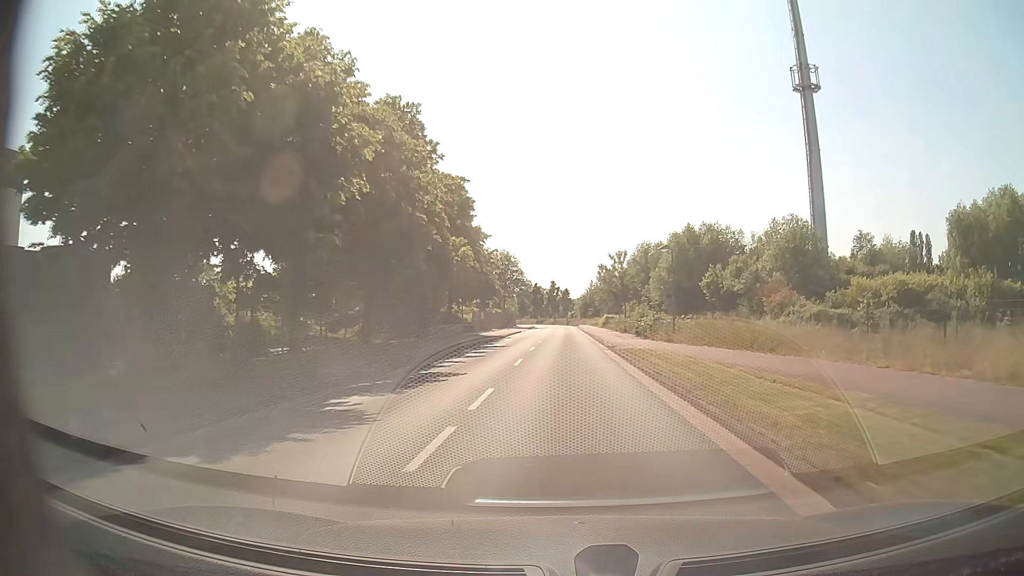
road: tertiary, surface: asphalt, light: Day
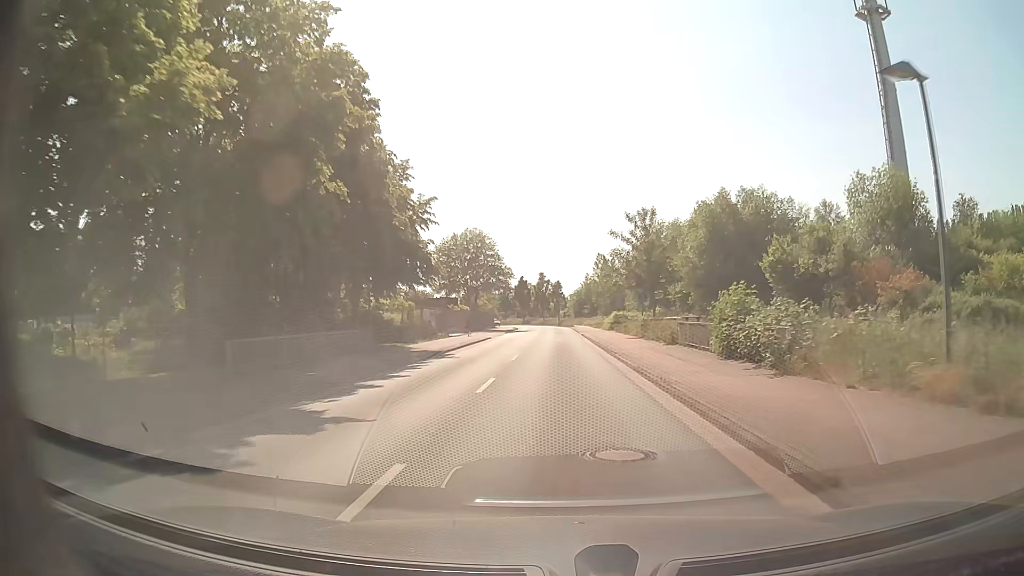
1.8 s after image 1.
(+0.3, +24.7) m; +1°
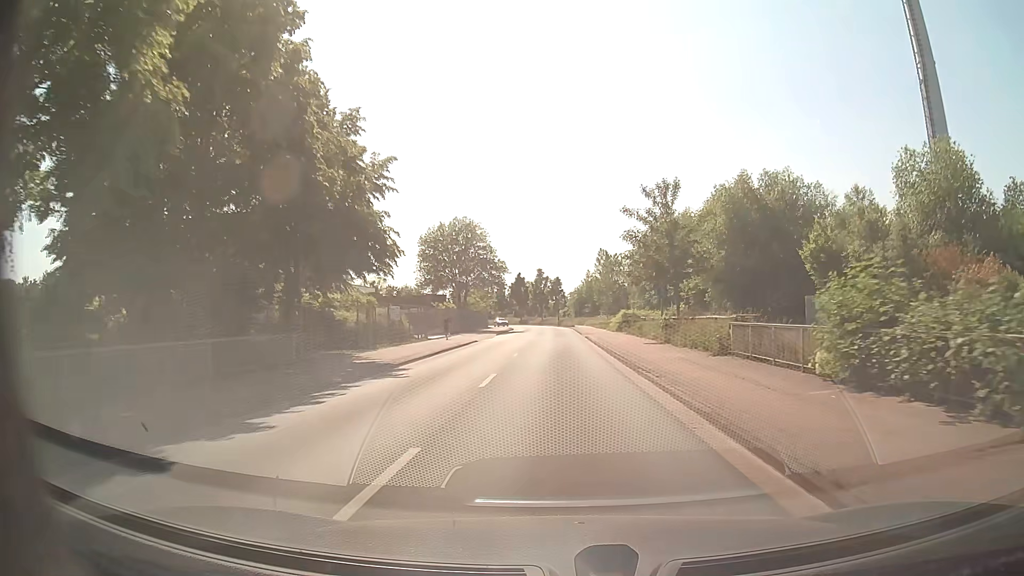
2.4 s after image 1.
(0.0, +8.2) m; 0°
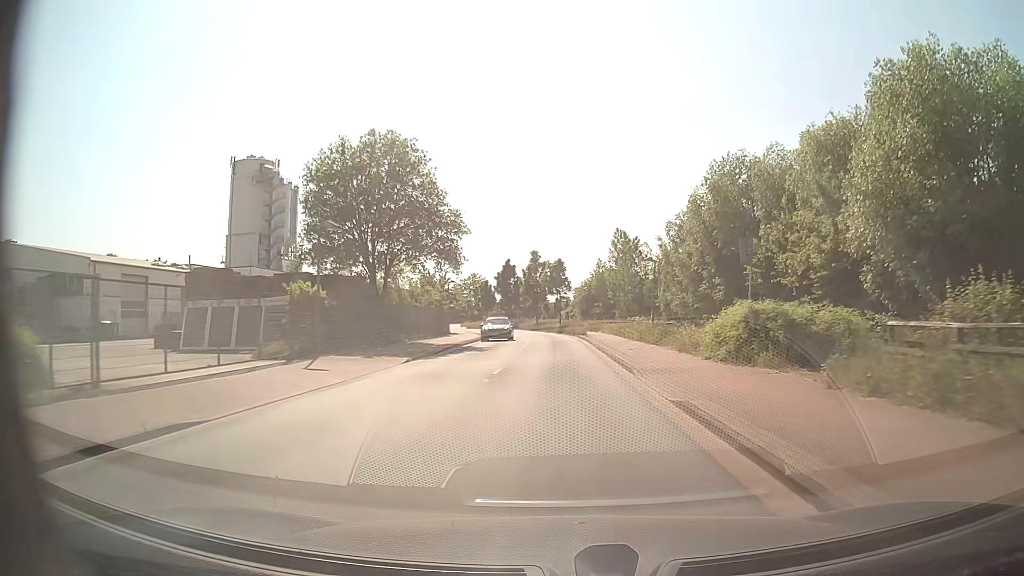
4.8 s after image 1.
(+0.2, +32.9) m; 0°
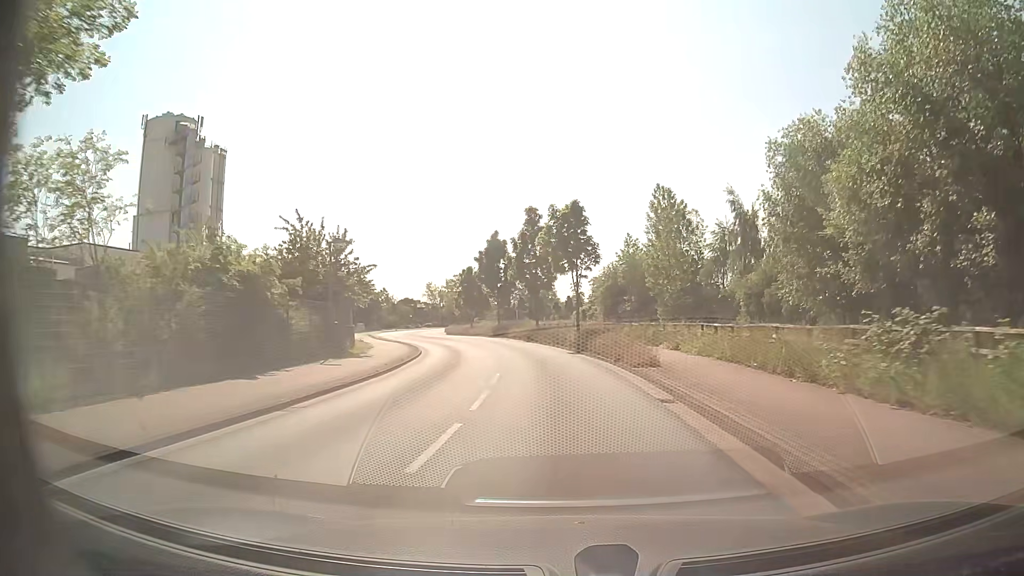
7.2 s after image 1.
(-0.1, +32.9) m; 0°
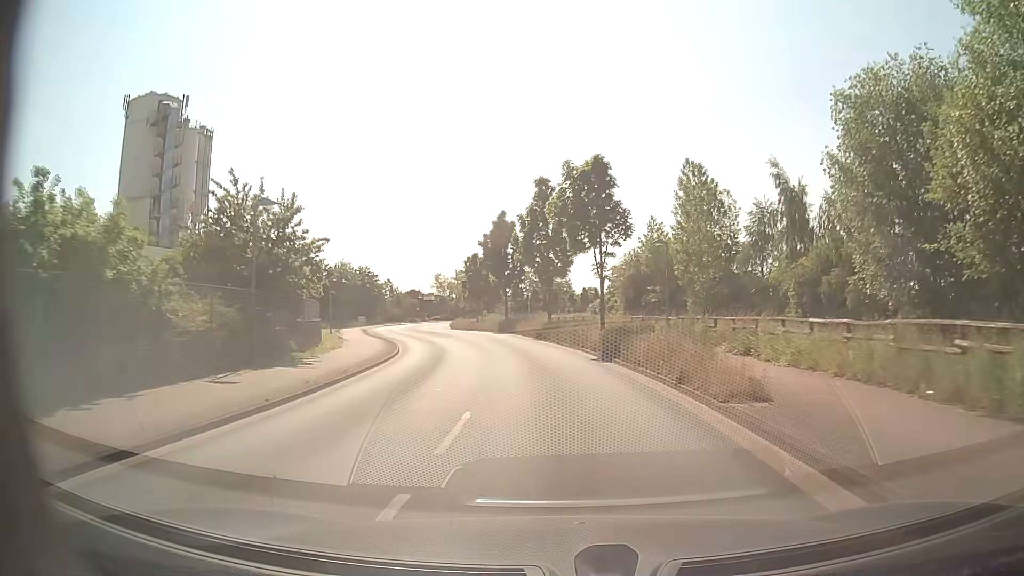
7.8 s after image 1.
(-0.1, +8.2) m; -2°
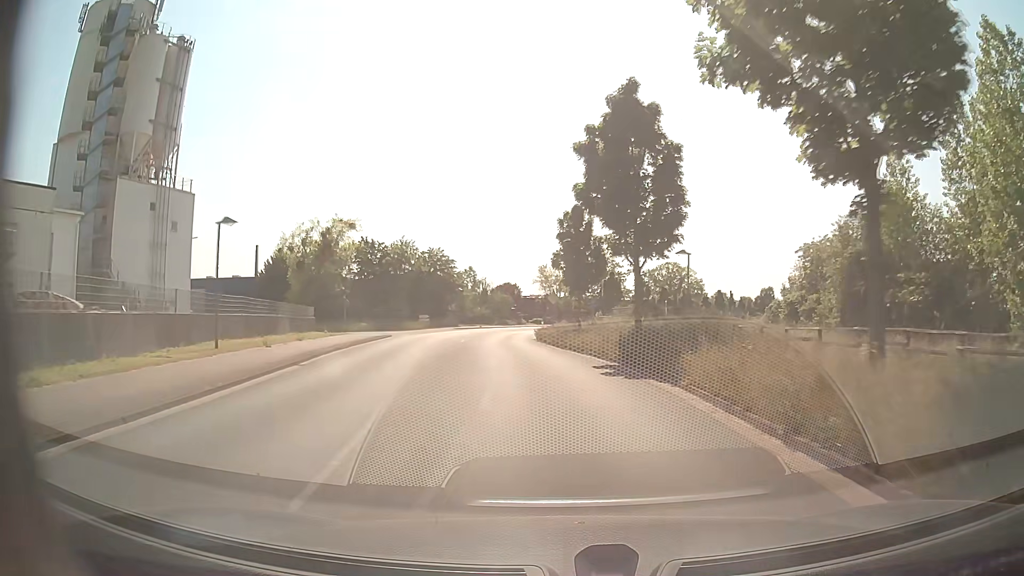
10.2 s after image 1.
(-2.5, +32.7) m; -9°
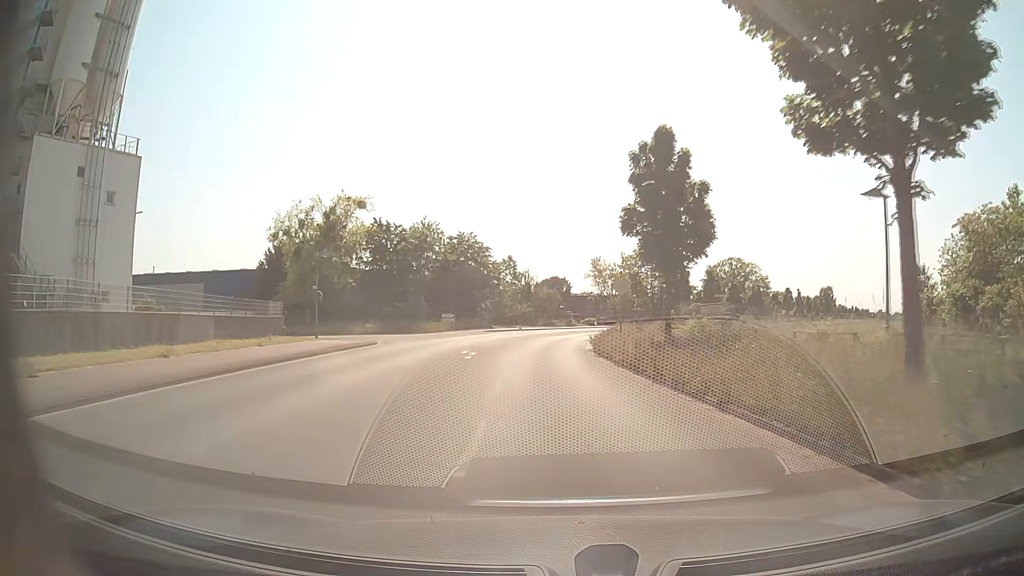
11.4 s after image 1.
(-0.8, +16.4) m; -5°
(0, +10) (0, +20) (0, +30) (0, +40) (+1, +50) (+3, +60) (+5, +69) (+9, +79) (+13, +88) (+17, +97) m
